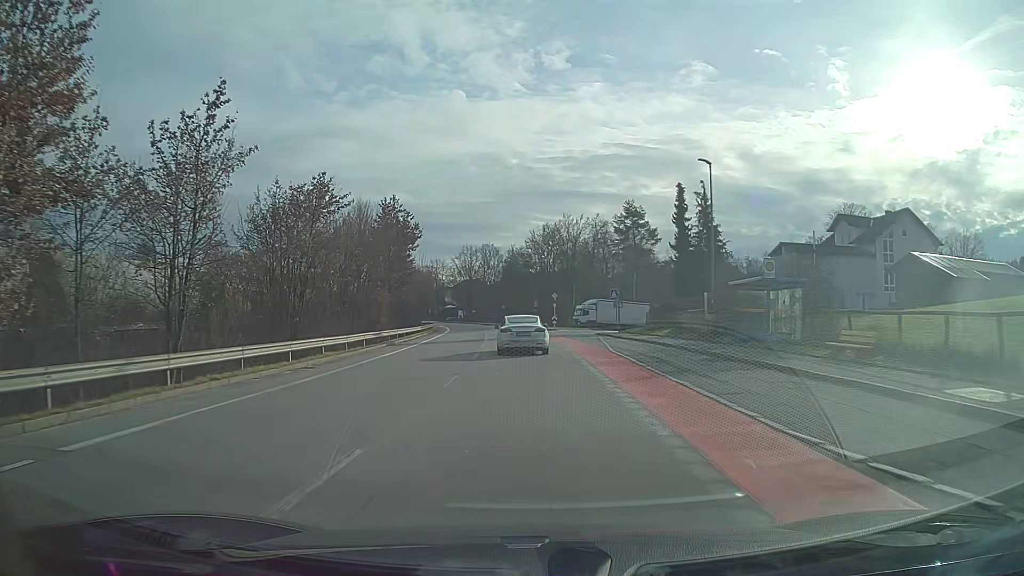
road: unclassified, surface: asphalt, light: Day
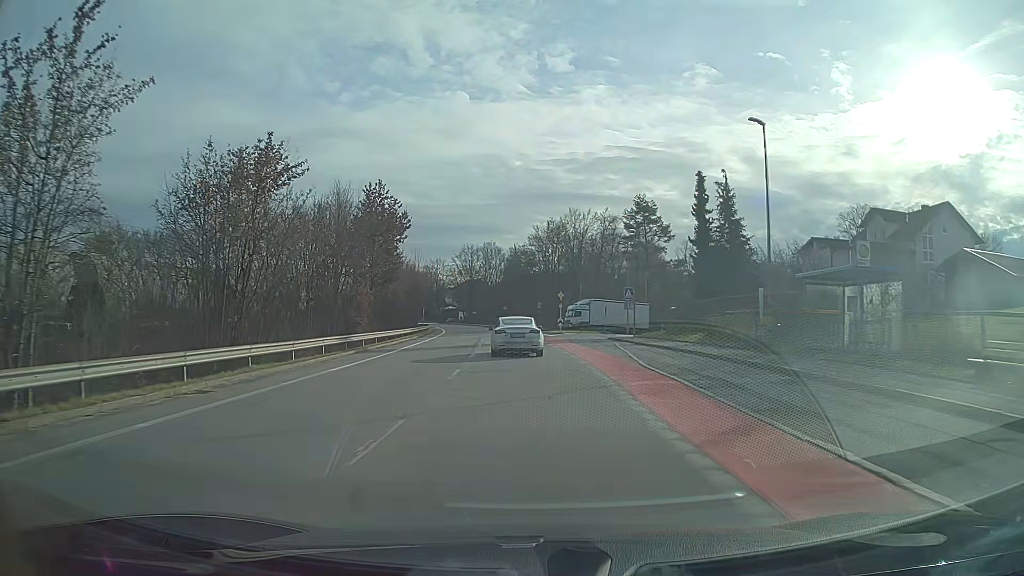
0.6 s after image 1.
(0.0, +7.0) m; 0°
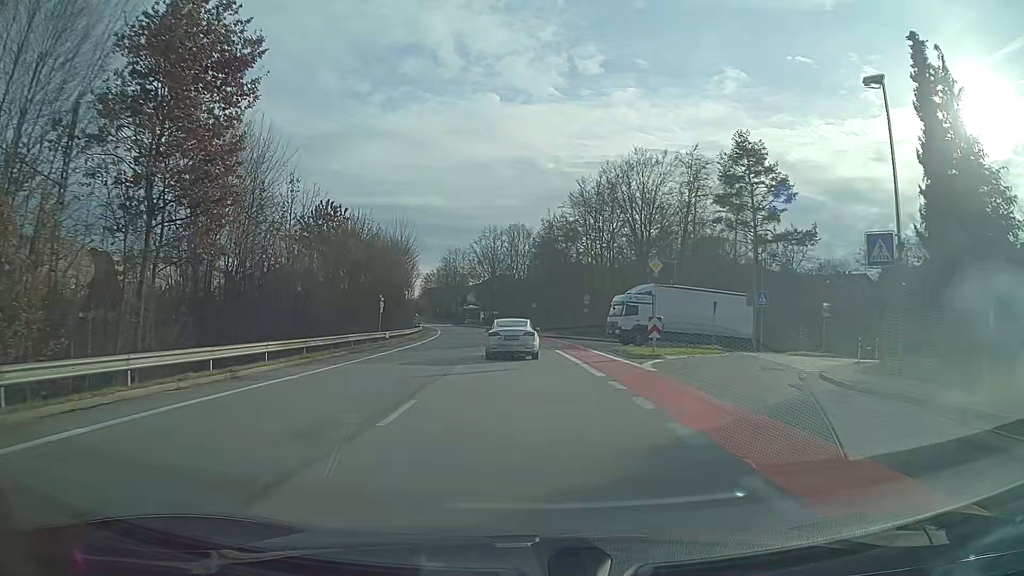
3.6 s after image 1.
(-0.8, +34.1) m; -3°
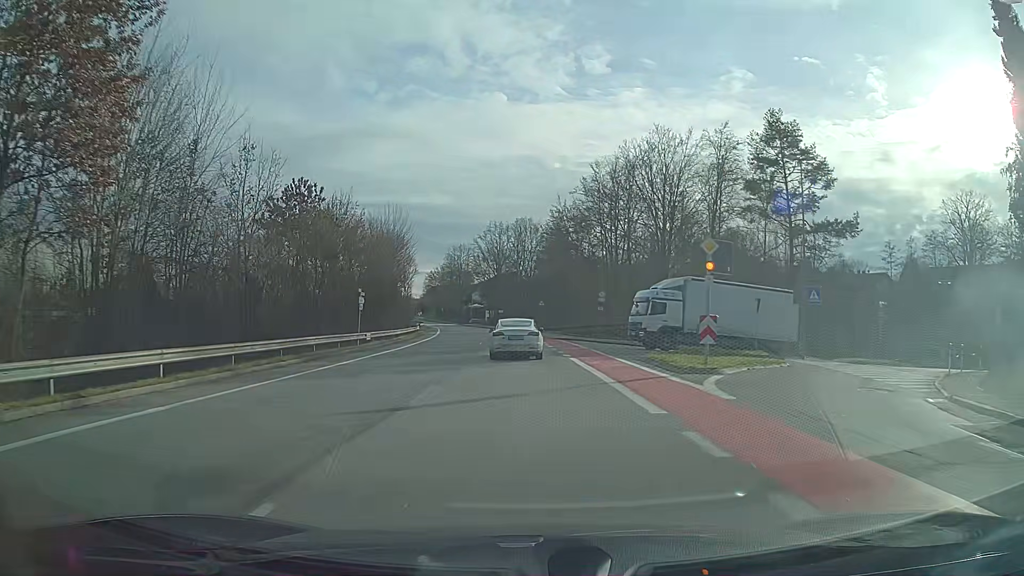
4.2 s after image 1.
(0.0, +6.7) m; -1°
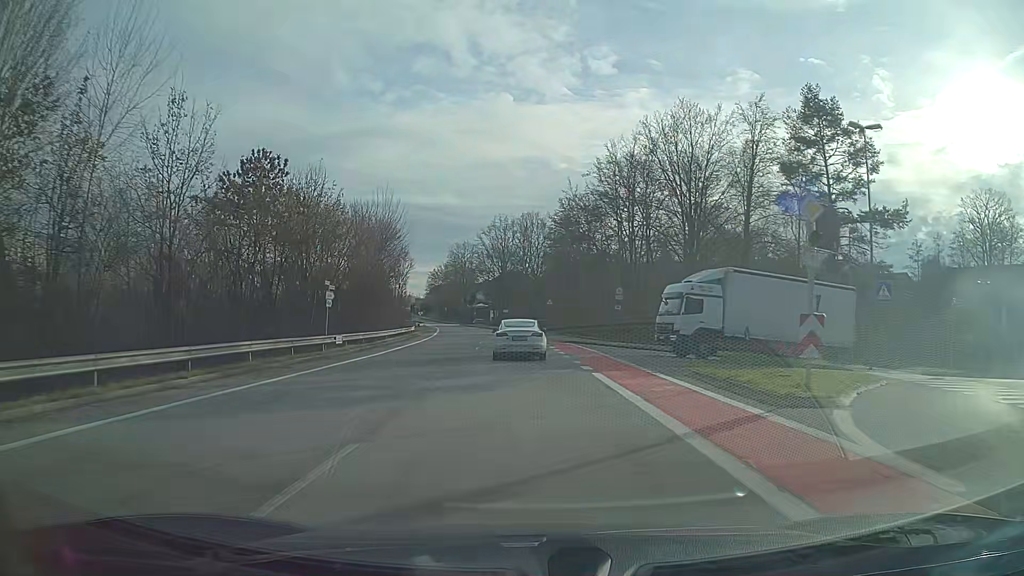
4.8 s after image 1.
(0.0, +6.7) m; -1°
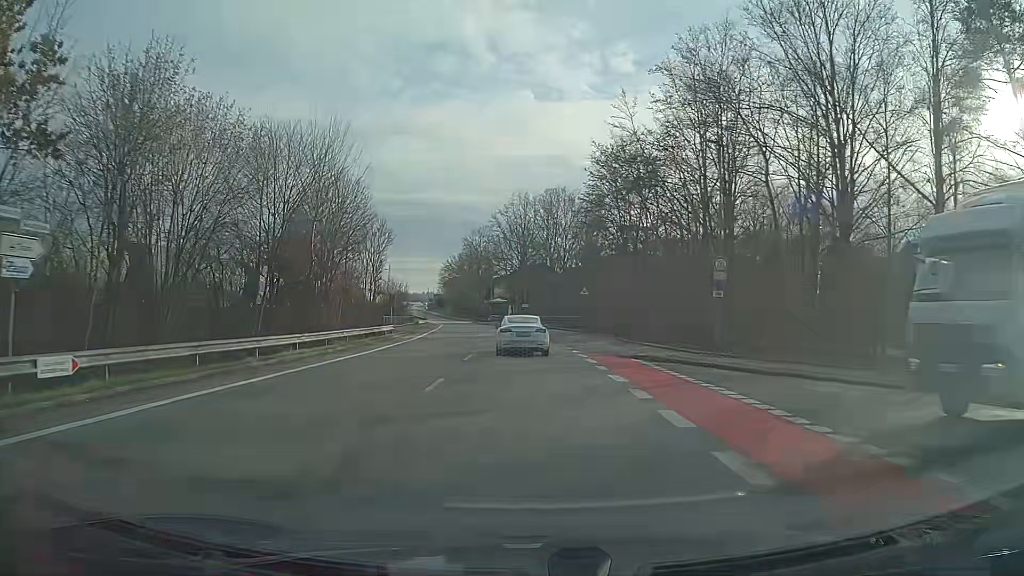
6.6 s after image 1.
(-0.3, +20.0) m; -2°
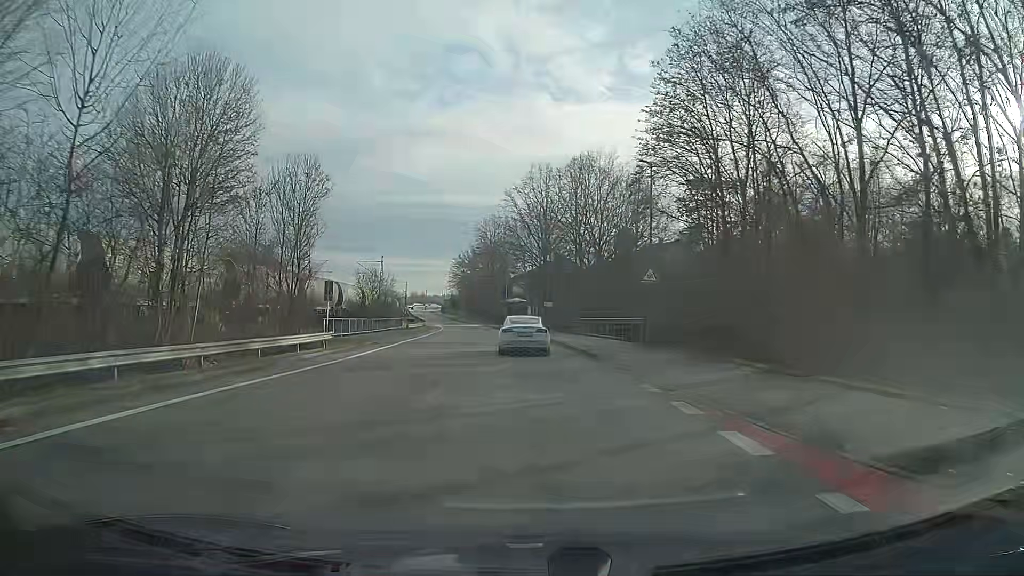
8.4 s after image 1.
(-0.3, +20.0) m; -2°
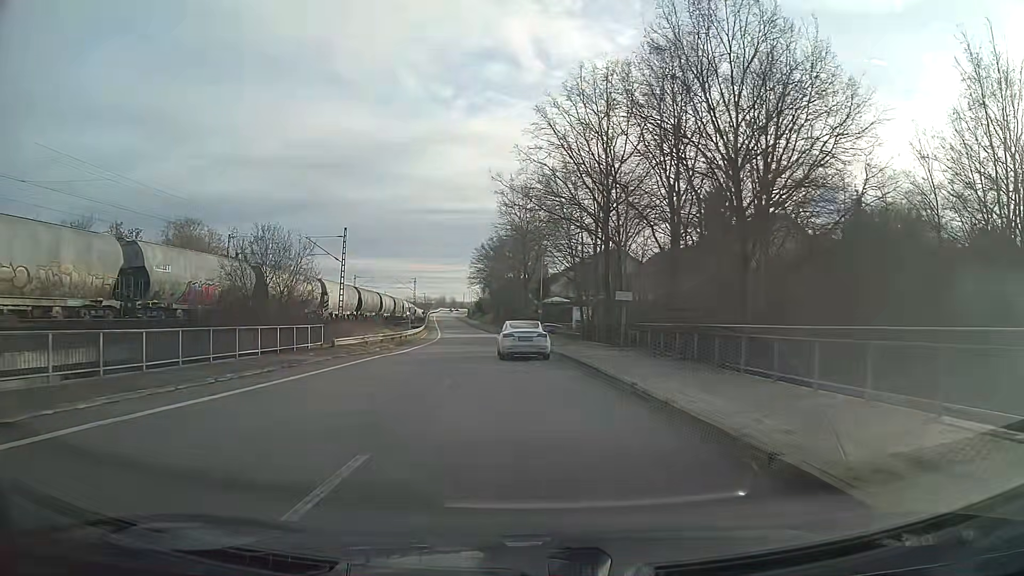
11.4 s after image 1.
(-0.9, +33.8) m; -3°
(0, +10) (0, +20) (-1, +30) (-1, +40) (-2, +50) (-3, +60) (-4, +70) (-6, +80) (-7, +90) (-9, +100) m
